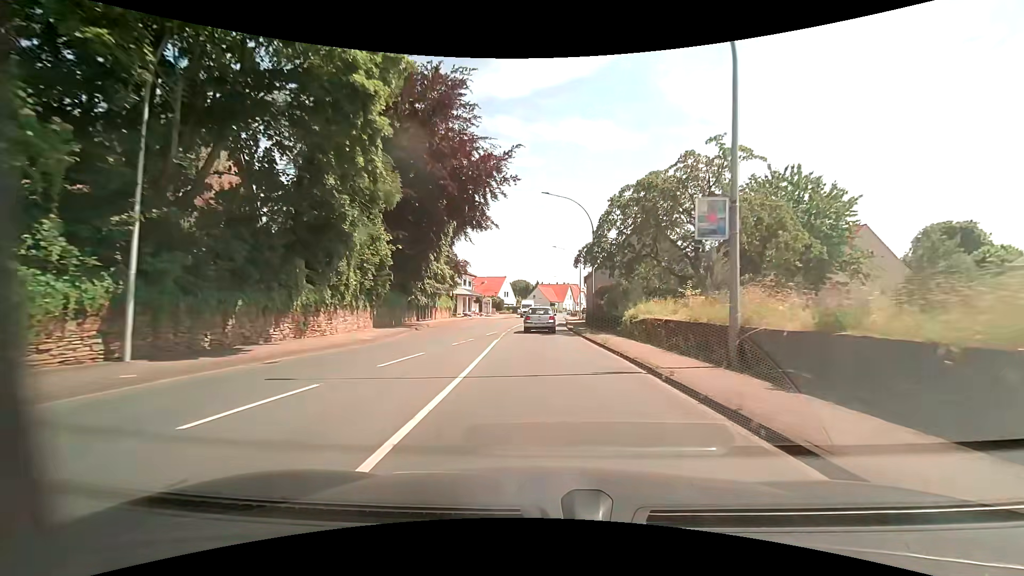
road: primary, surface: asphalt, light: Day
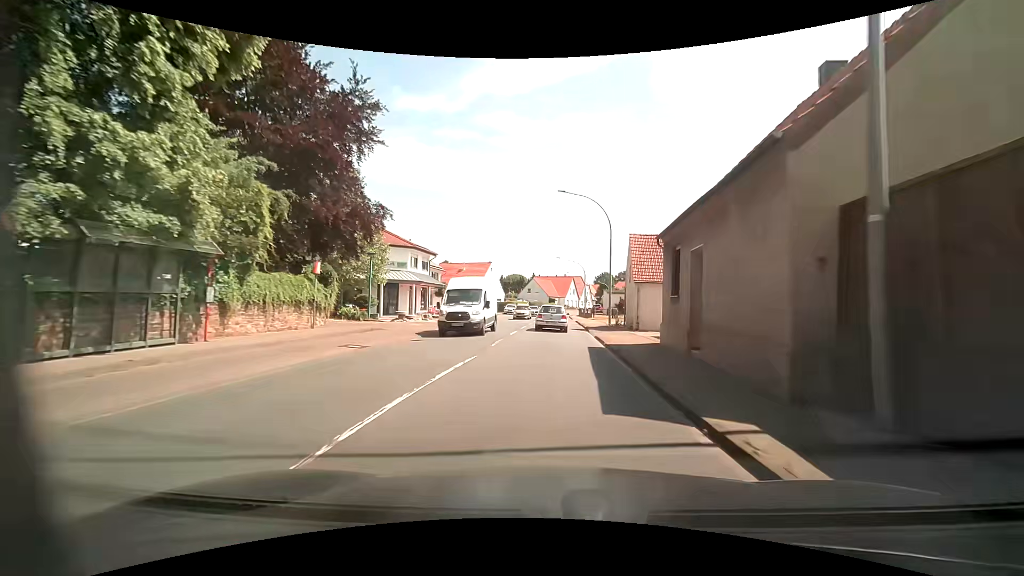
(-0.2, +31.1) m; 0°
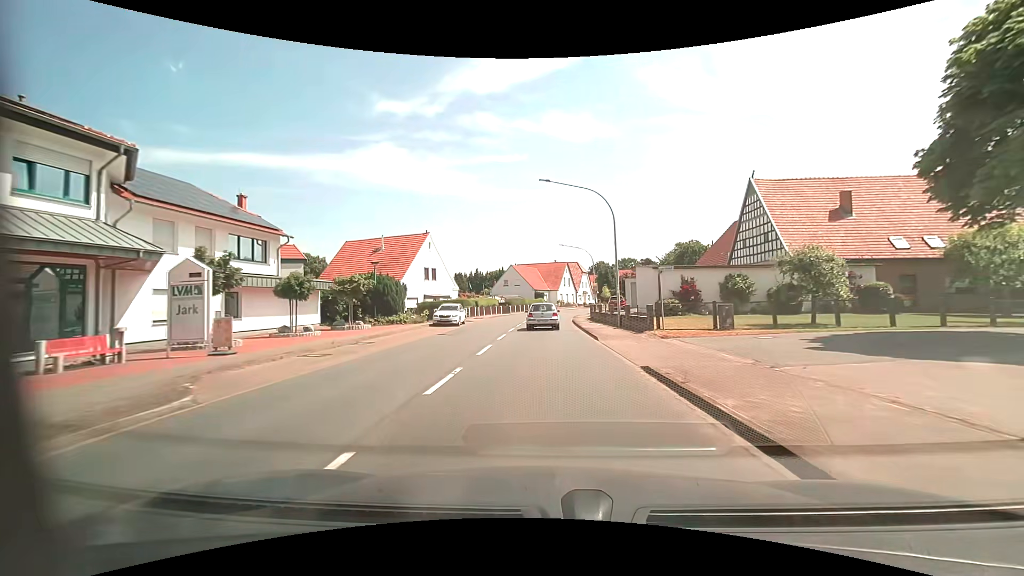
(+0.8, +39.4) m; +1°
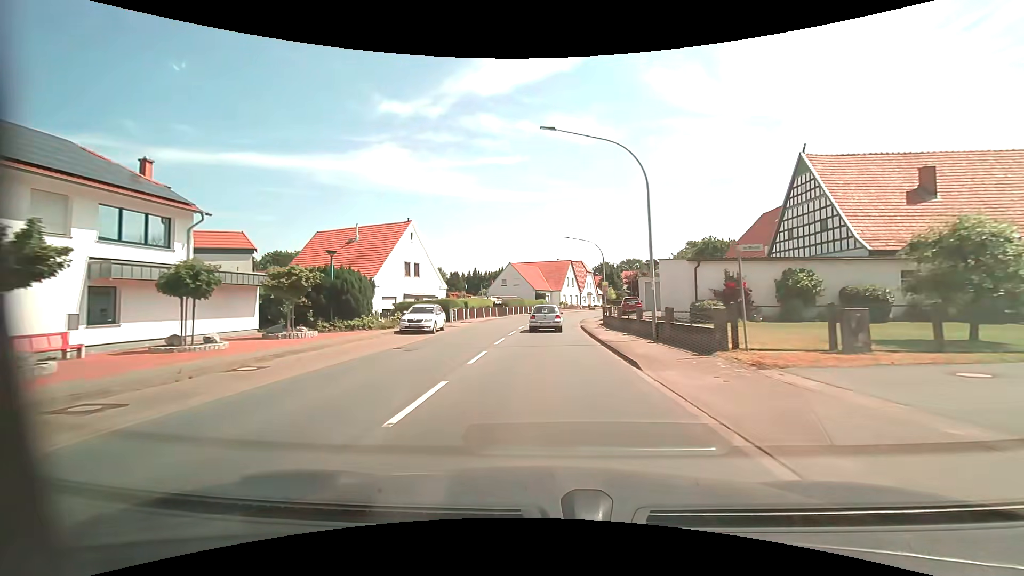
(+0.1, +7.9) m; 0°
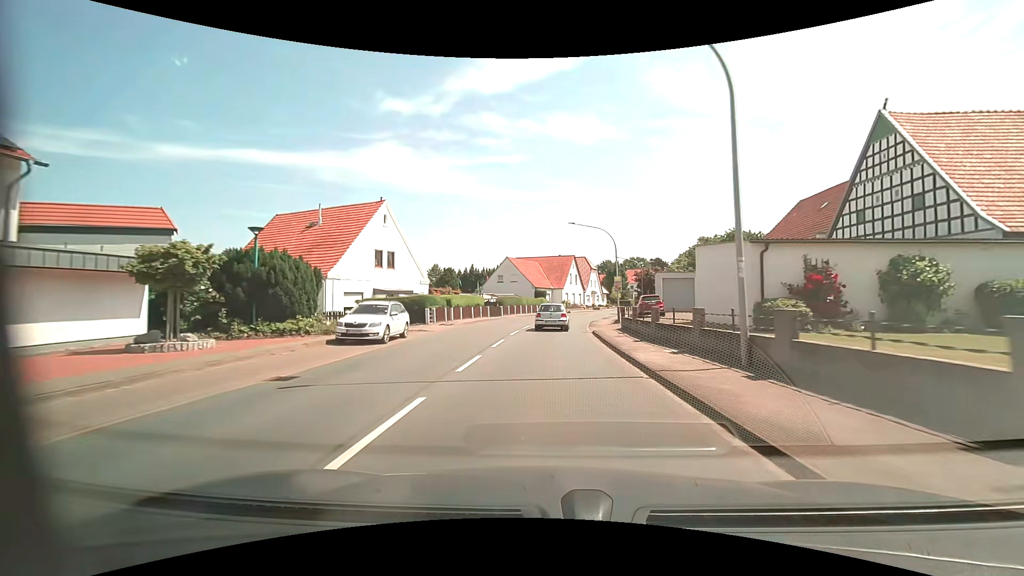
(0.0, +7.9) m; 0°
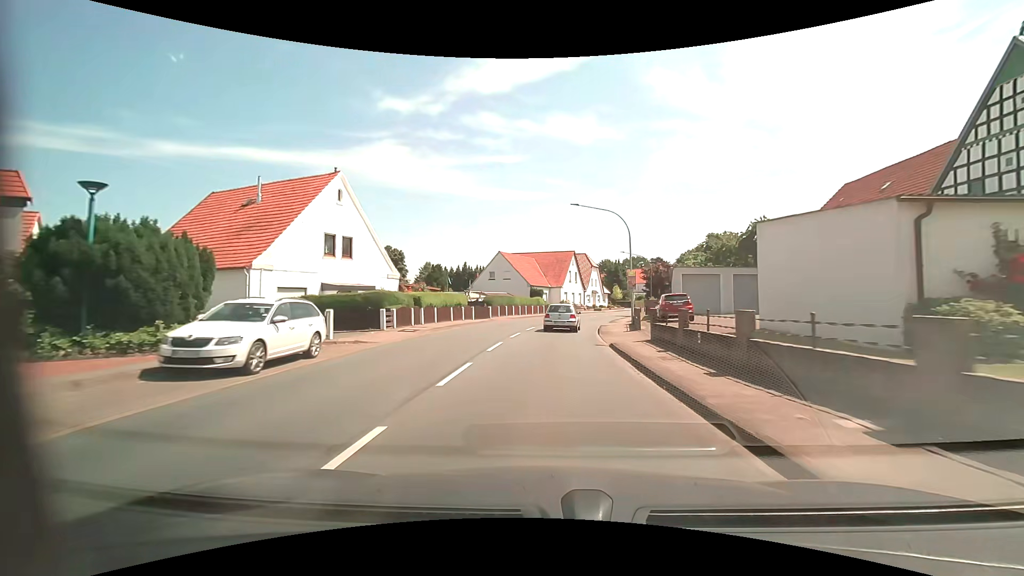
(0.0, +7.8) m; +1°
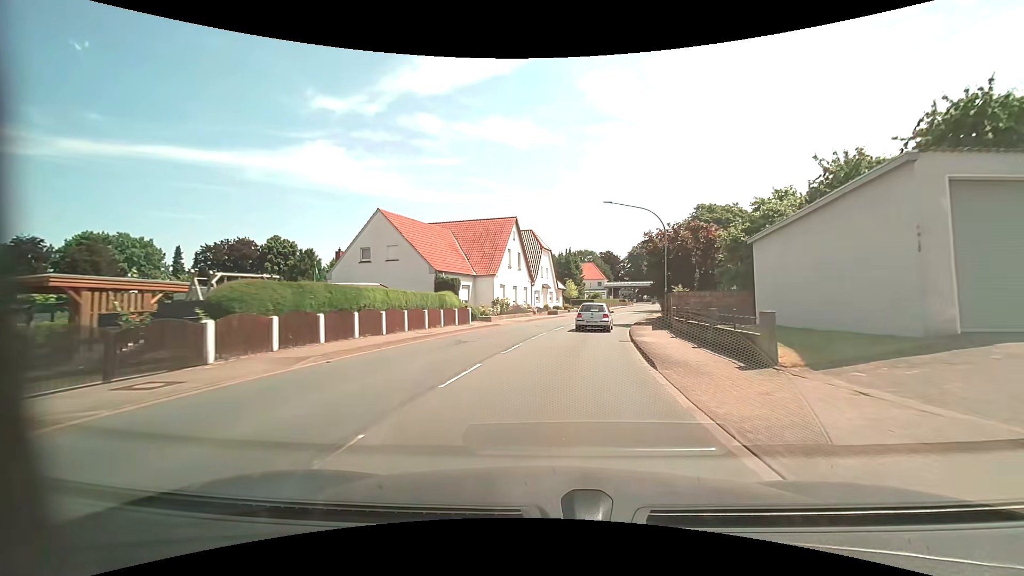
(+1.3, +30.5) m; +7°
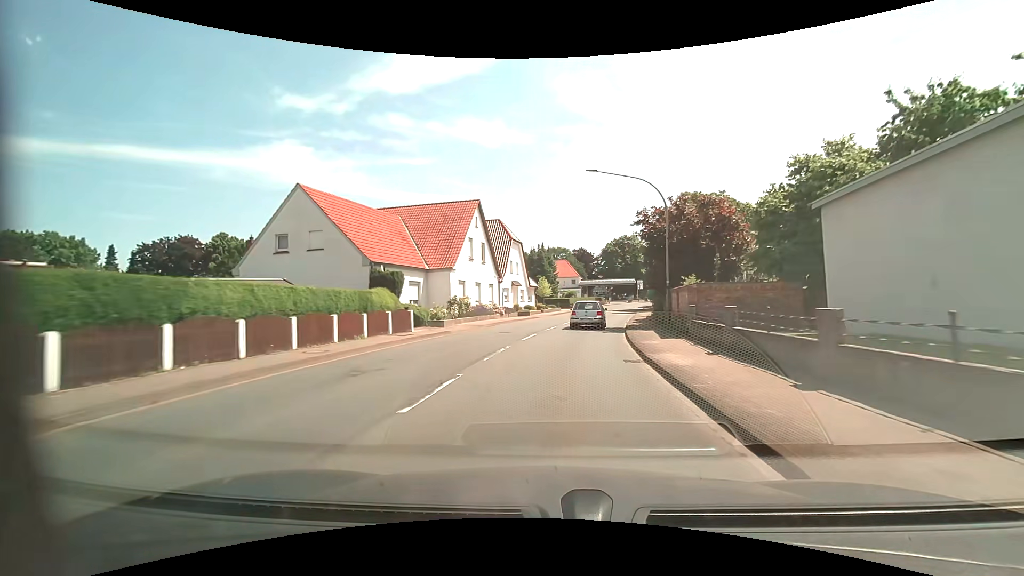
(+0.2, +7.5) m; +3°
(0, +10) (+1, +20) (+3, +30) (+5, +40) (+7, +49) (+9, +59) (+11, +69) (+13, +79) (+16, +88) (+19, +98) m
